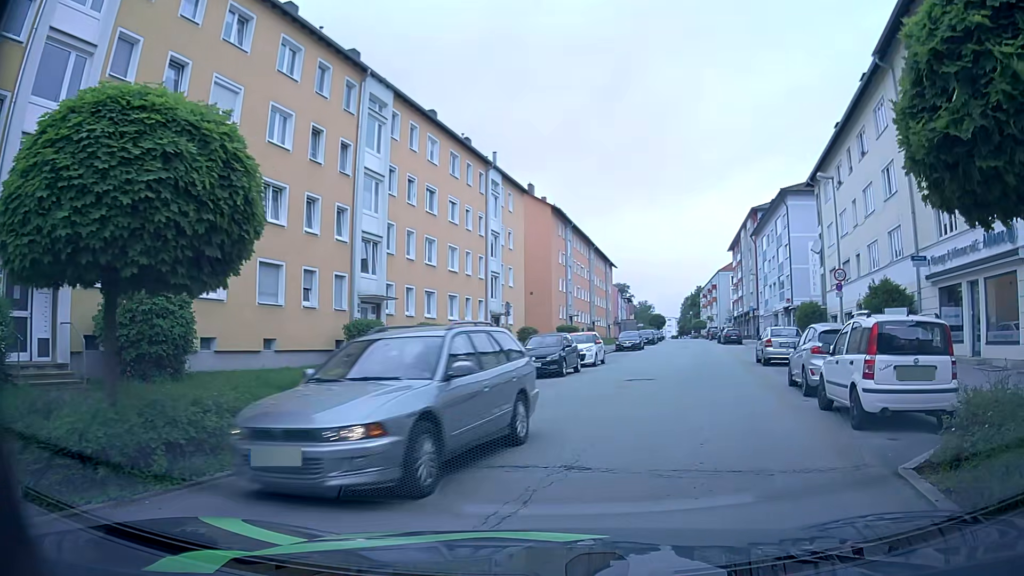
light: Day
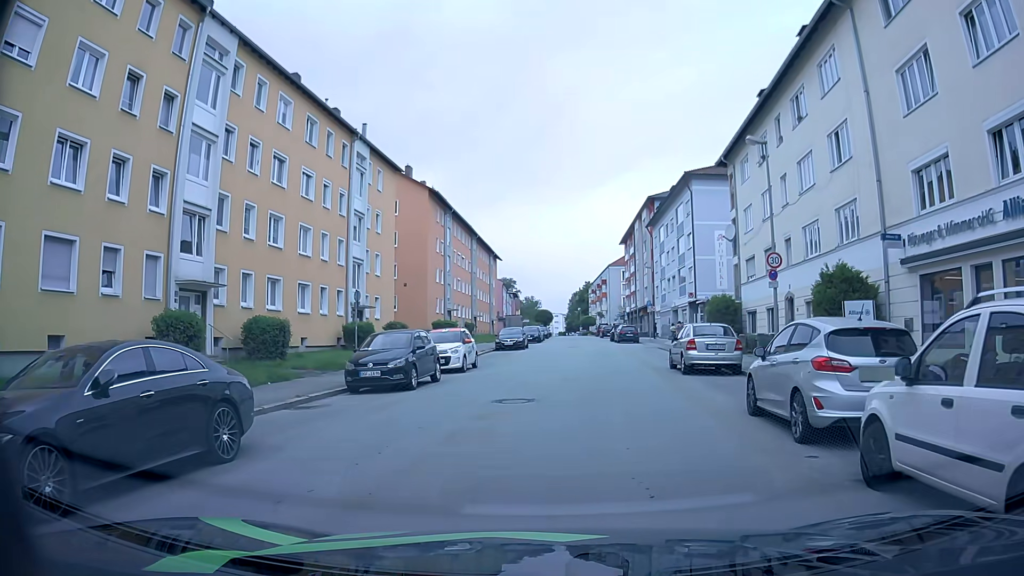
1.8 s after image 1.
(+0.9, +6.0) m; +11°
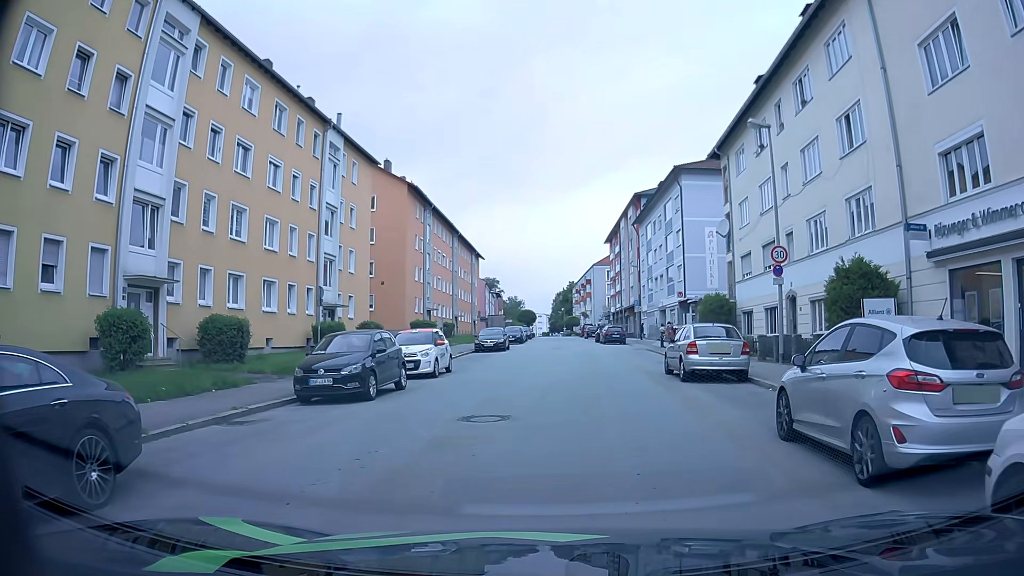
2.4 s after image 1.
(0.0, +2.3) m; +1°
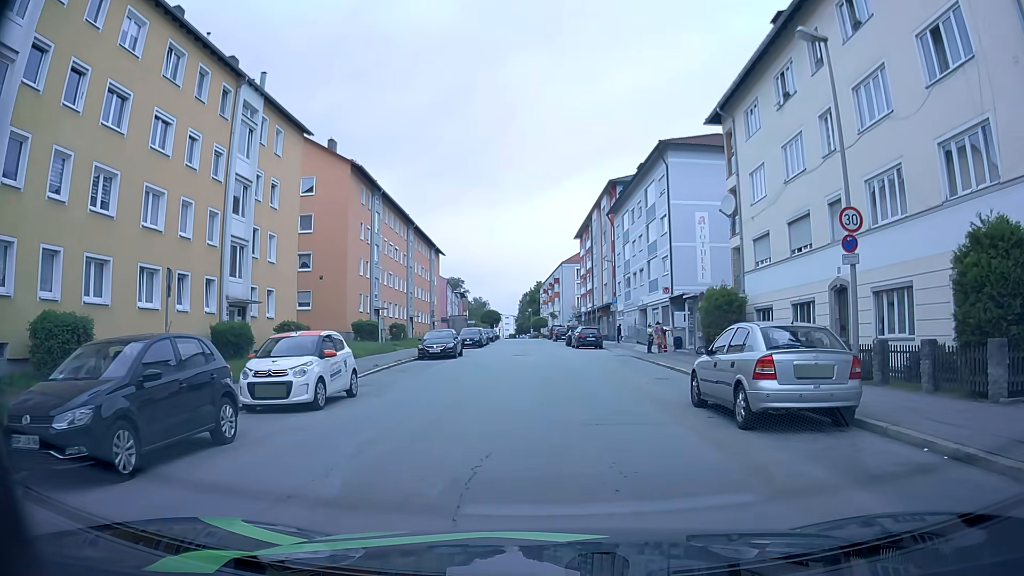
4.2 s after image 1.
(+0.2, +7.8) m; +3°
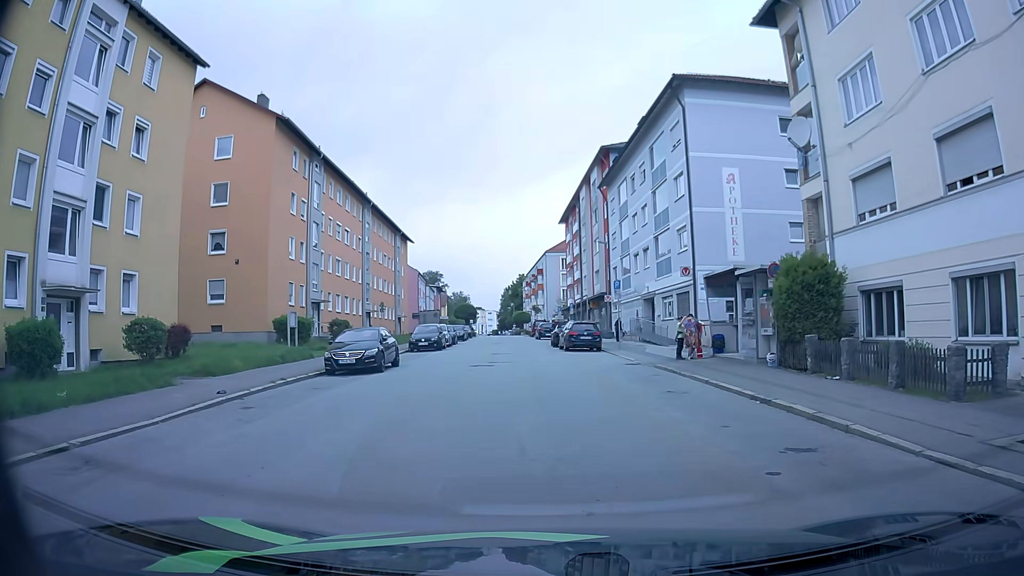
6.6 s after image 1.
(+0.1, +11.4) m; 0°
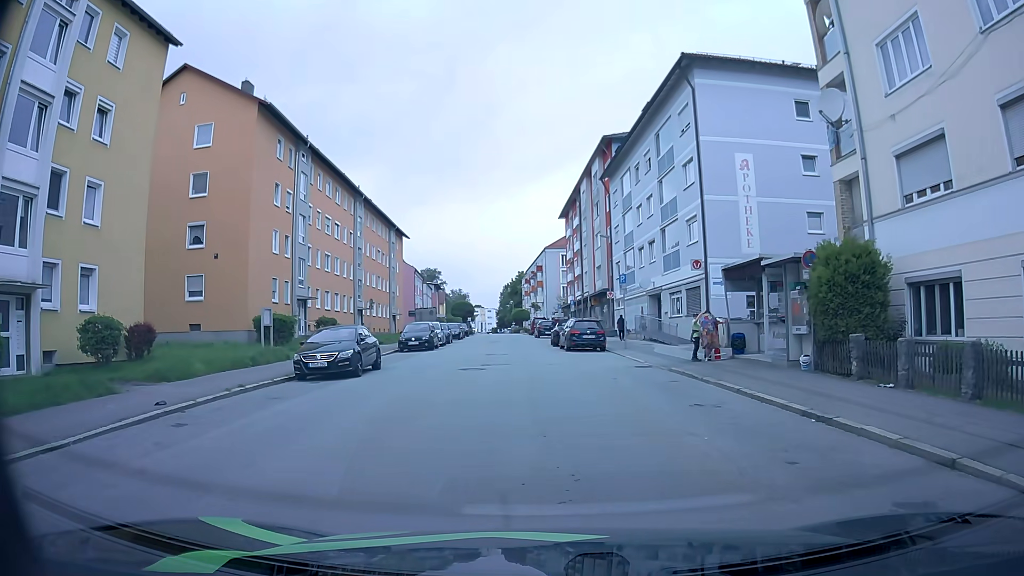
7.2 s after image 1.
(0.0, +2.5) m; +1°
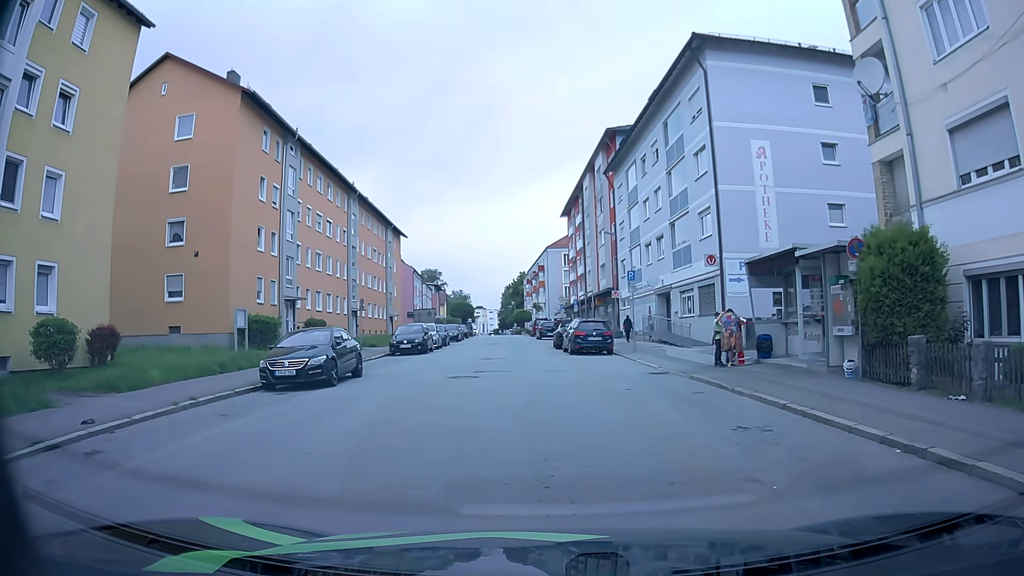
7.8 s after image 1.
(0.0, +2.4) m; -2°
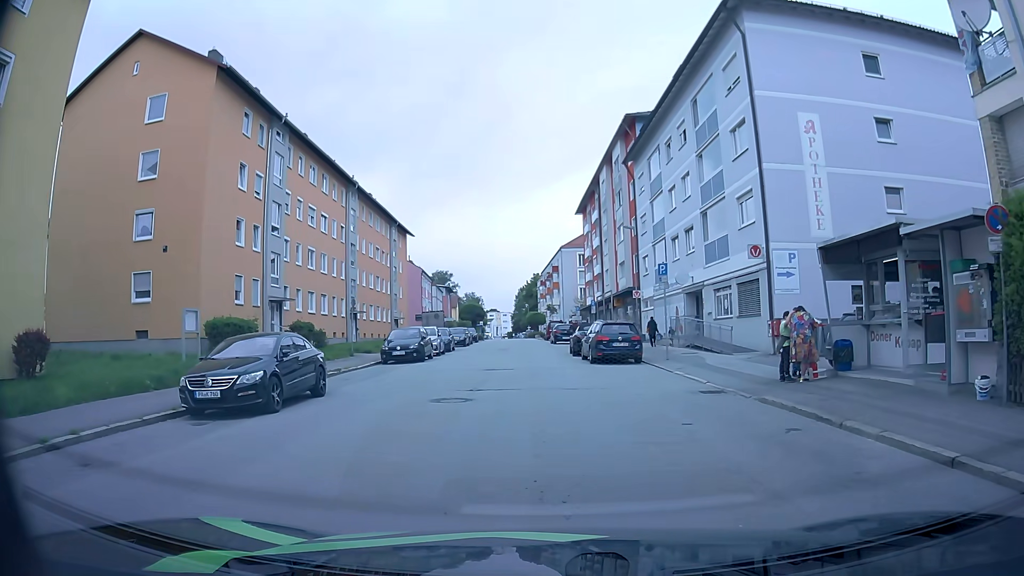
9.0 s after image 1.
(+0.1, +4.3) m; -1°
(0, +10) (0, +20) (-1, +30) (-1, +40) (-1, +50) (-1, +60) (-1, +70) (-2, +80) (-2, +90) (-3, +100) m
